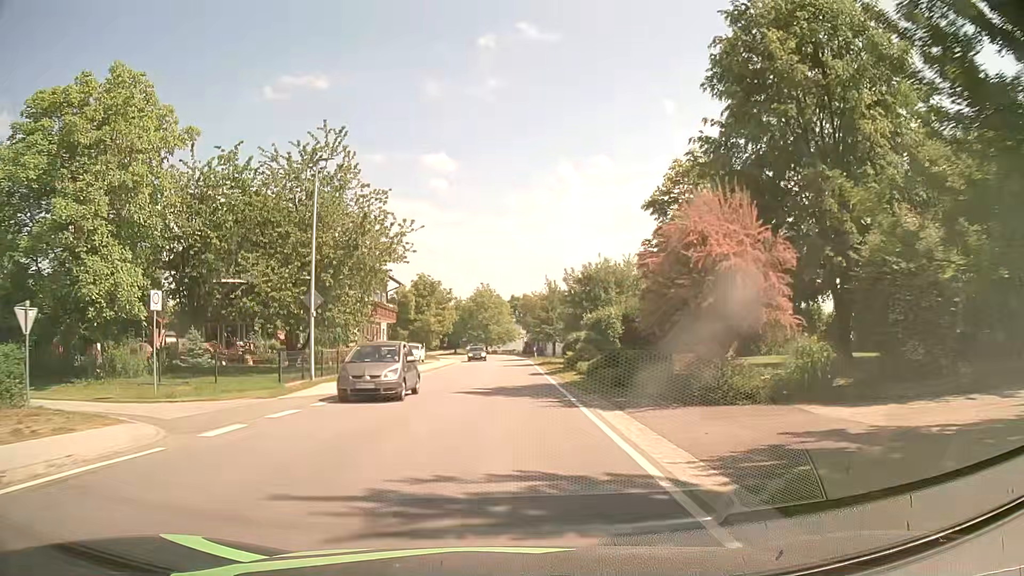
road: secondary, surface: asphalt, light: Day
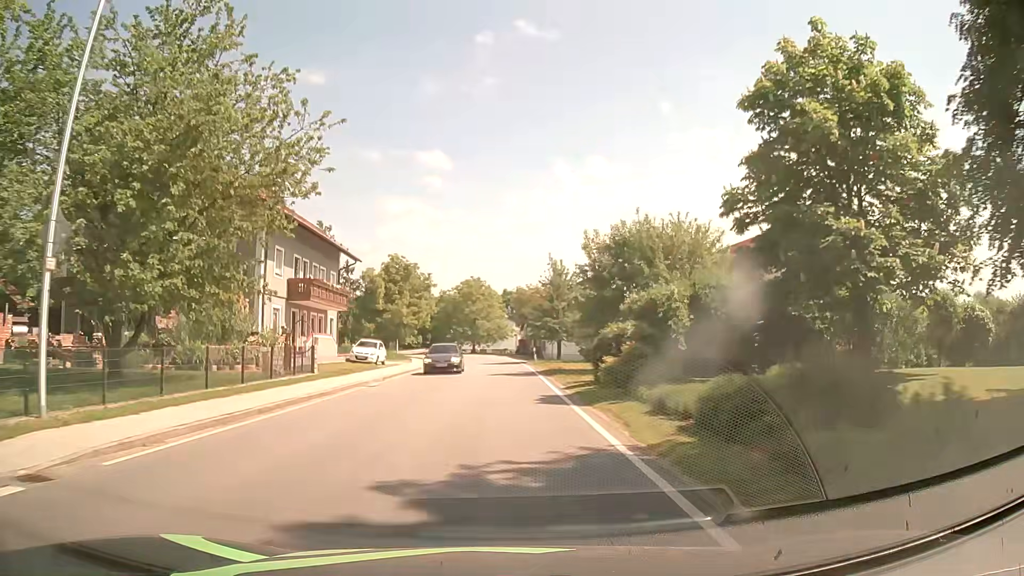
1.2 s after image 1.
(+0.1, +15.2) m; 0°
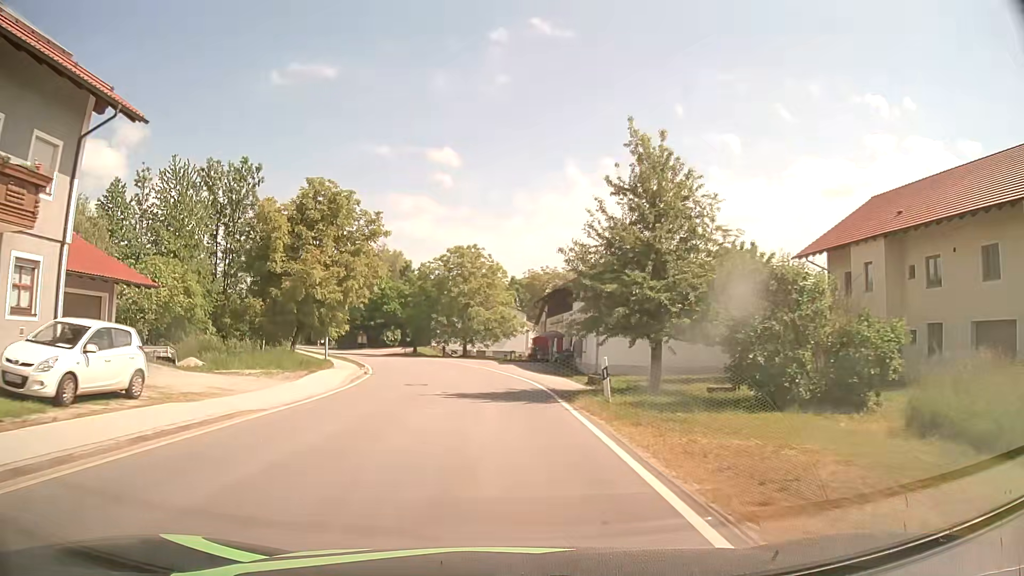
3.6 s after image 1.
(+0.5, +30.4) m; 0°
(0, +10) (0, +20) (-1, +30) (-3, +40) (-6, +49) (-9, +59) (-14, +68) (-18, +77) (-22, +86) (-26, +95) m
